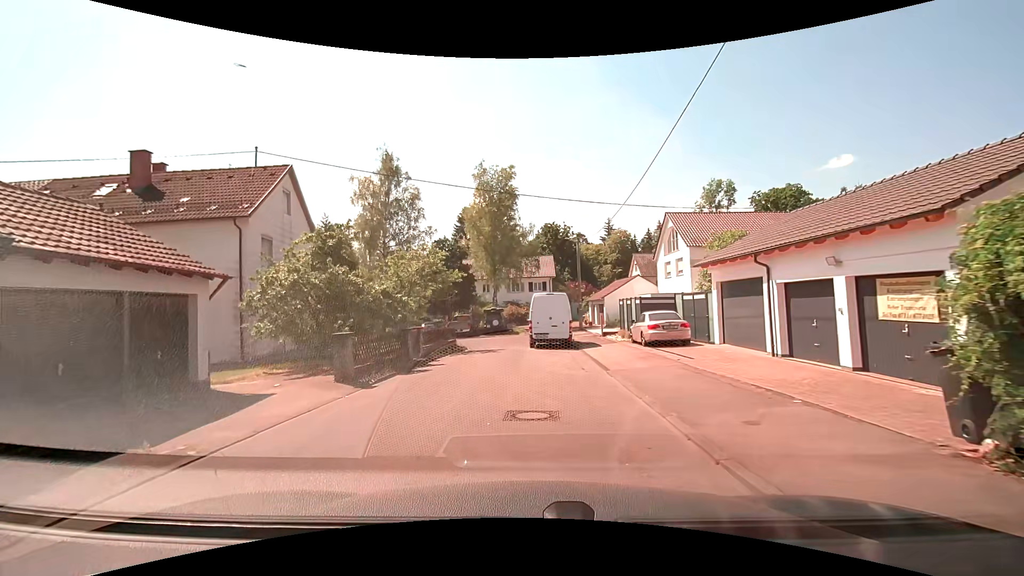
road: residential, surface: asphalt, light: Day
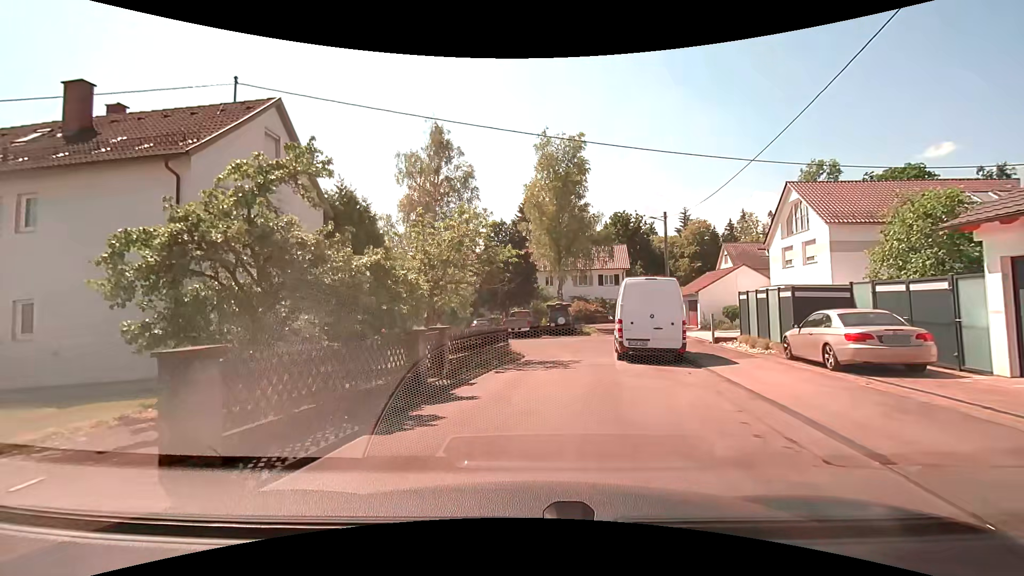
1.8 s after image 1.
(-0.5, +7.6) m; -6°
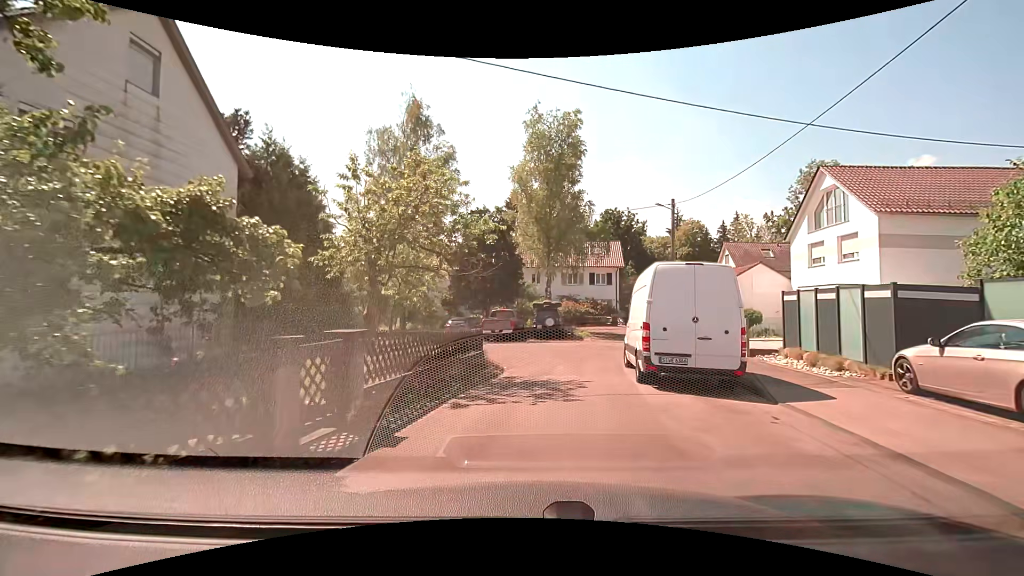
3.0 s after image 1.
(-0.1, +5.0) m; +1°
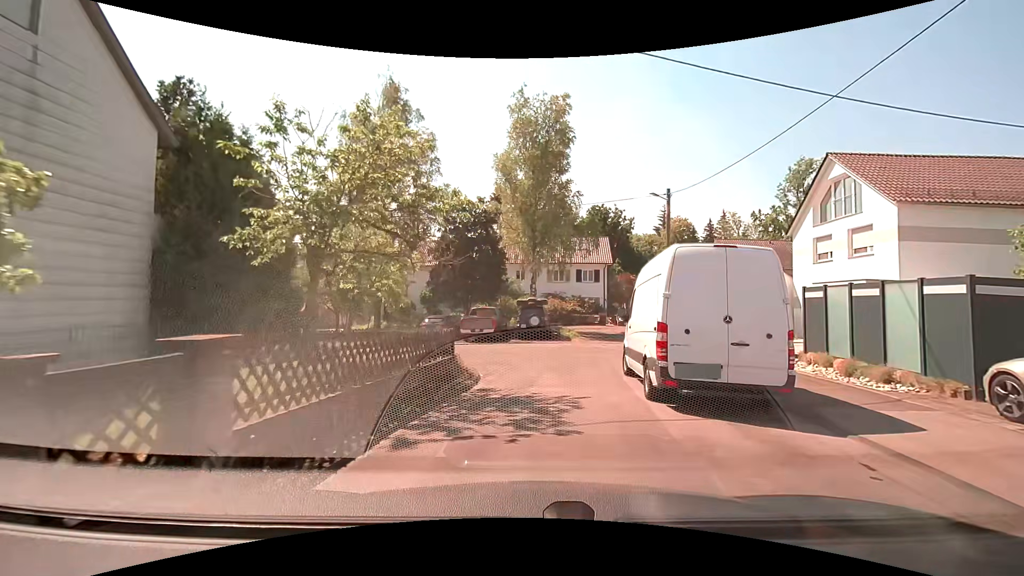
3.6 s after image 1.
(0.0, +2.4) m; +1°
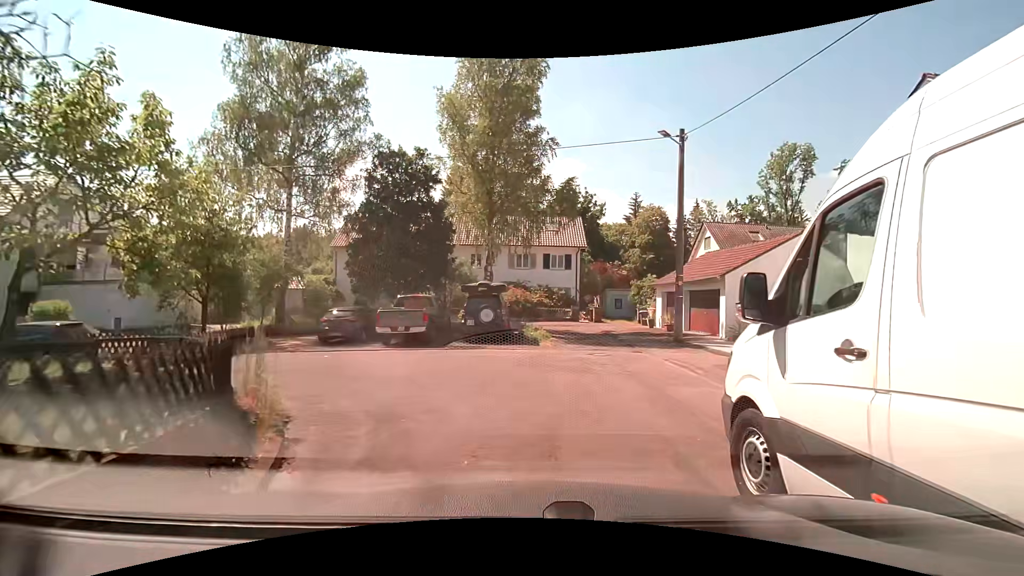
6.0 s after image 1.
(+0.4, +8.7) m; +4°
